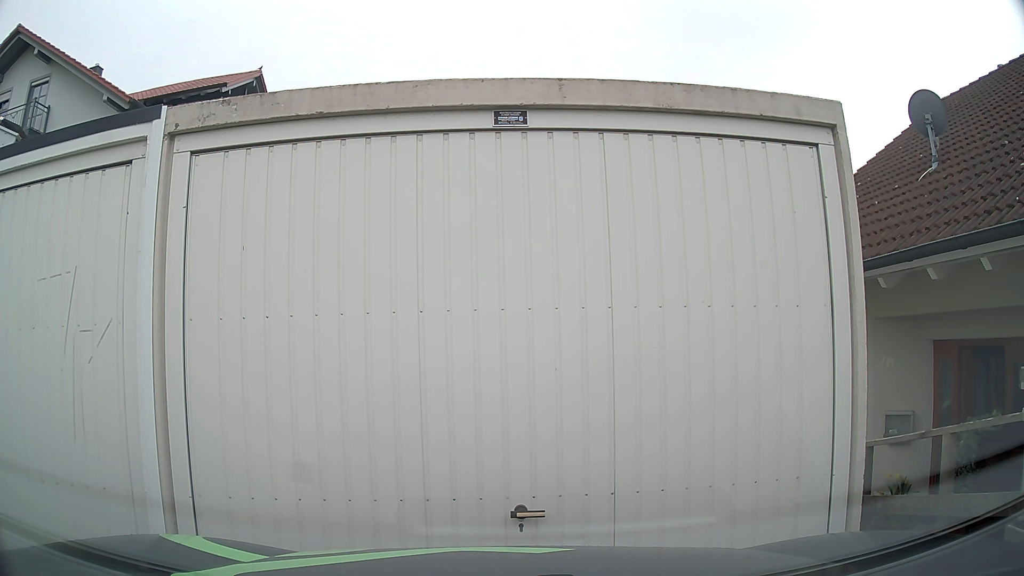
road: residential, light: Day
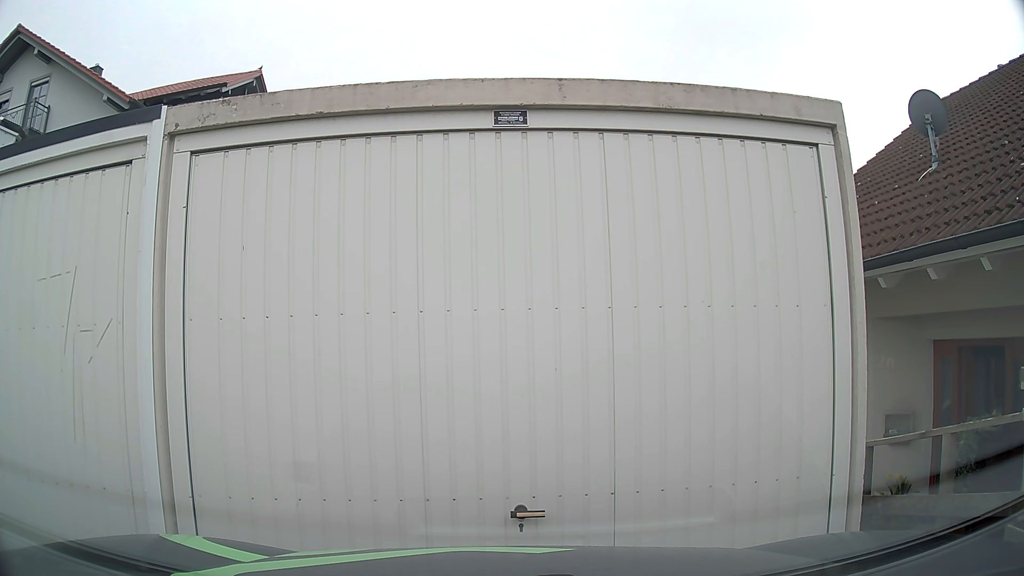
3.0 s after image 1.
(0.0, 0.0) m; 0°
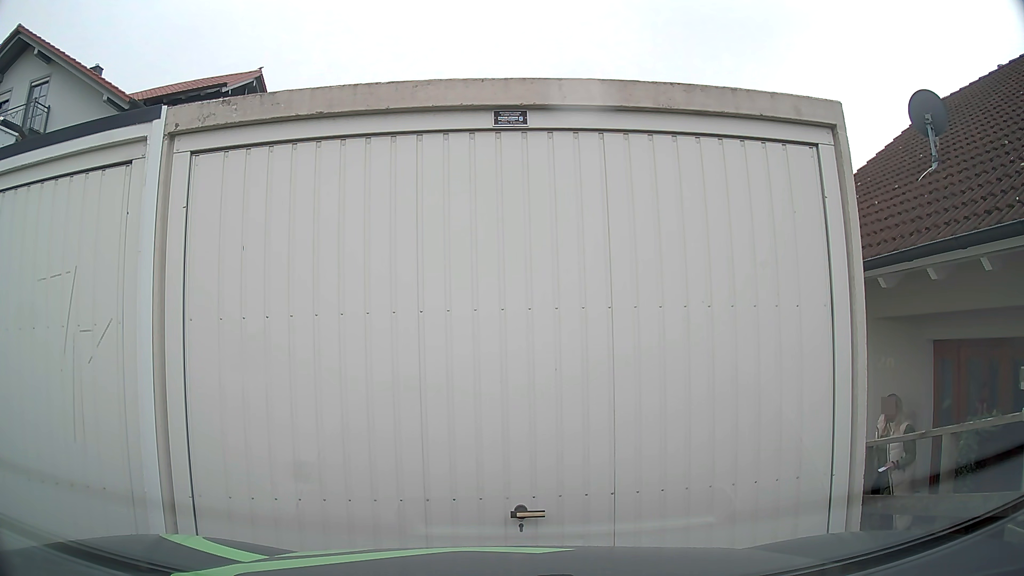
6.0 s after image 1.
(0.0, 0.0) m; 0°
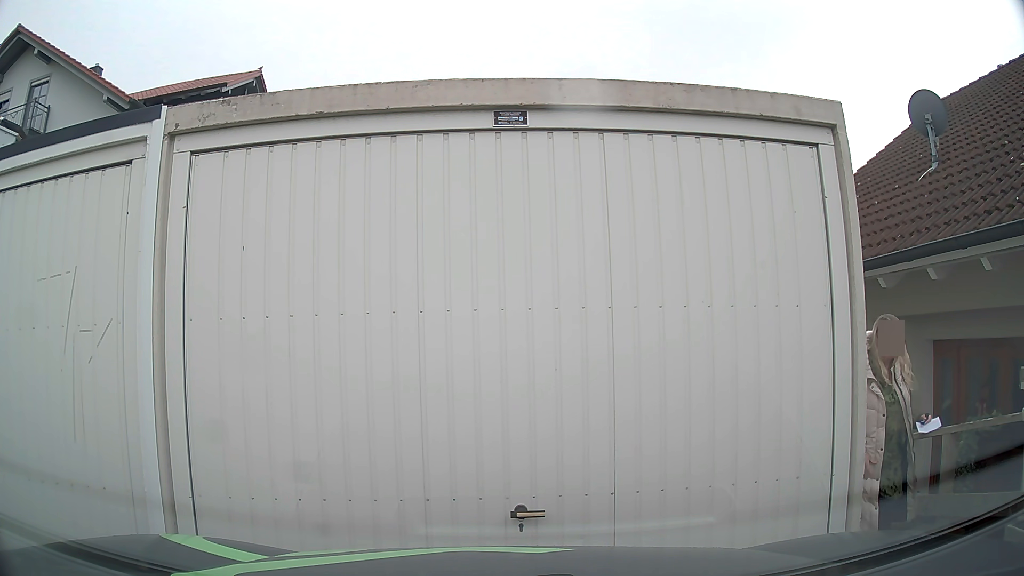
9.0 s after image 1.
(0.0, 0.0) m; 0°
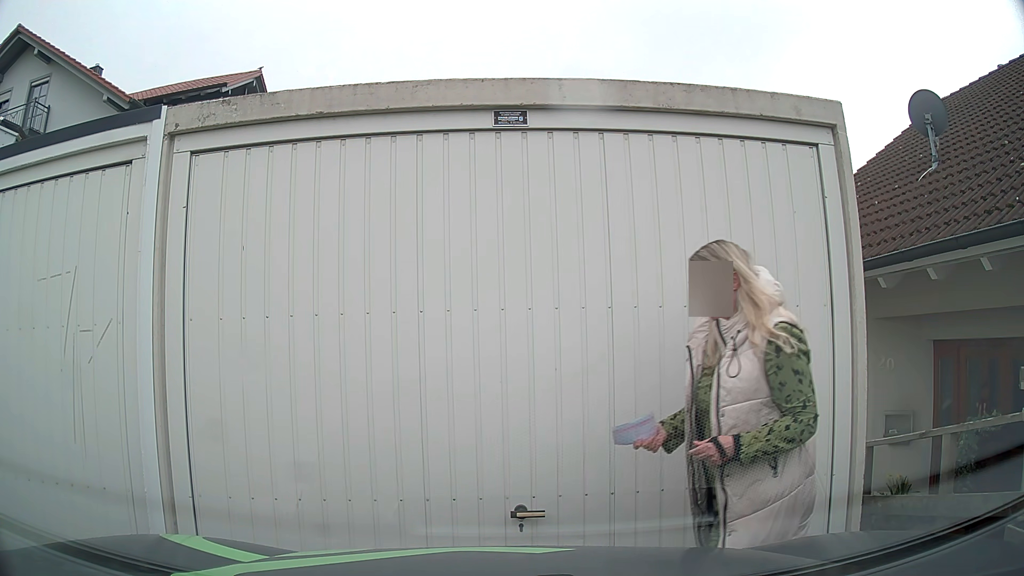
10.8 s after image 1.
(0.0, 0.0) m; 0°
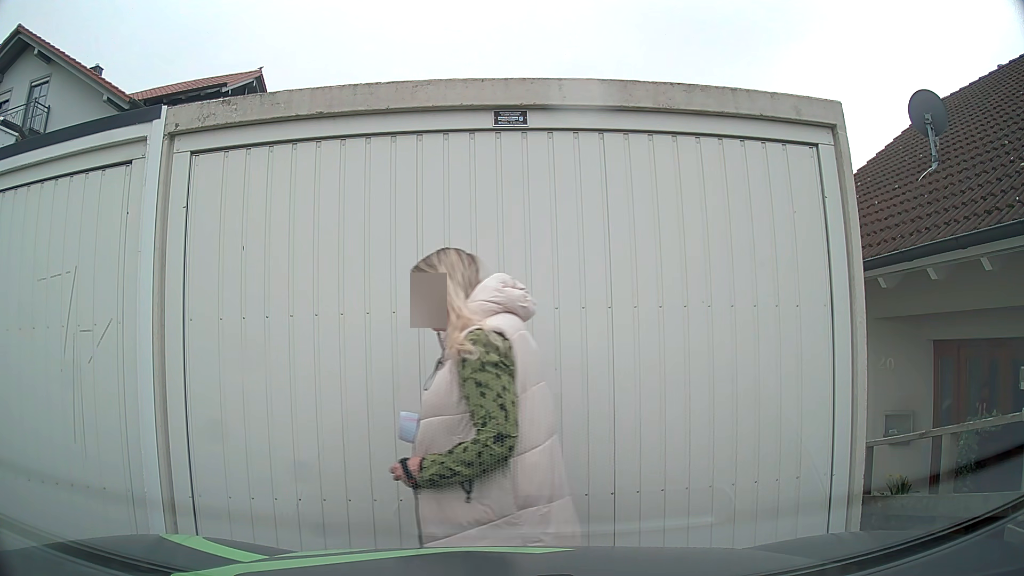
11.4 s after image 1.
(0.0, 0.0) m; 0°
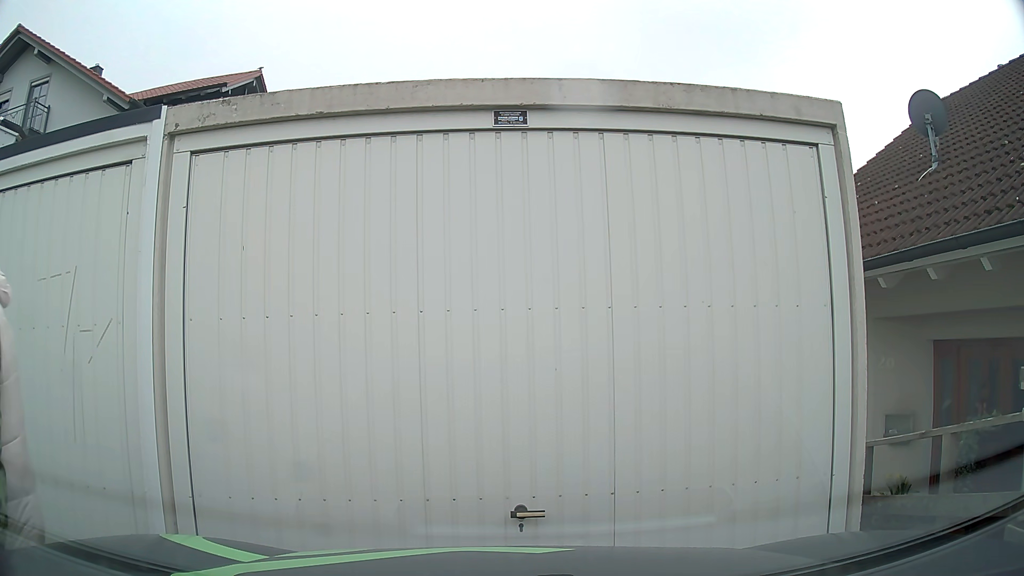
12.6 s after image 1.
(0.0, 0.0) m; 0°
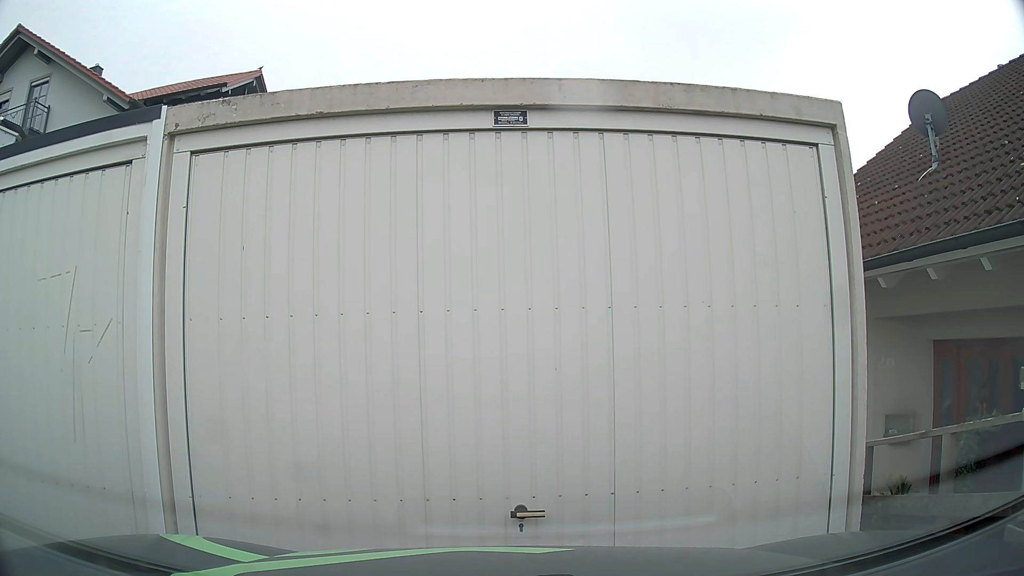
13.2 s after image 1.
(0.0, 0.0) m; 0°
